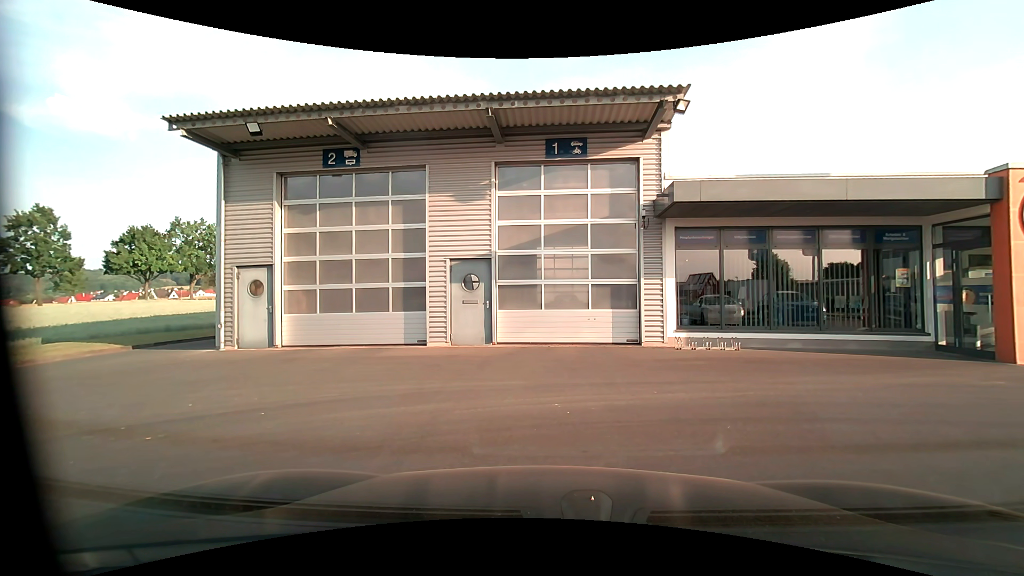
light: Day
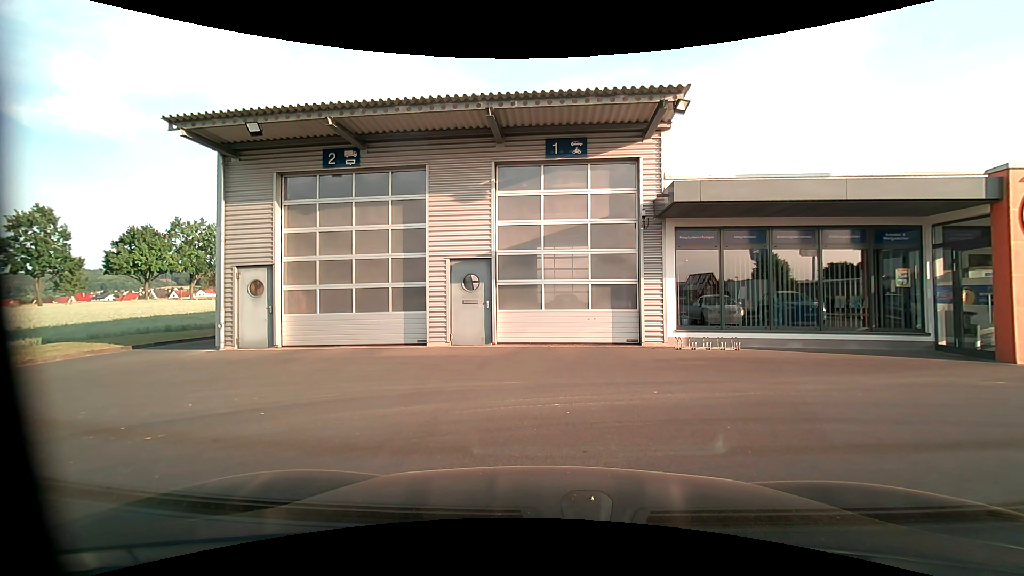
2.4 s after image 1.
(0.0, 0.0) m; 0°
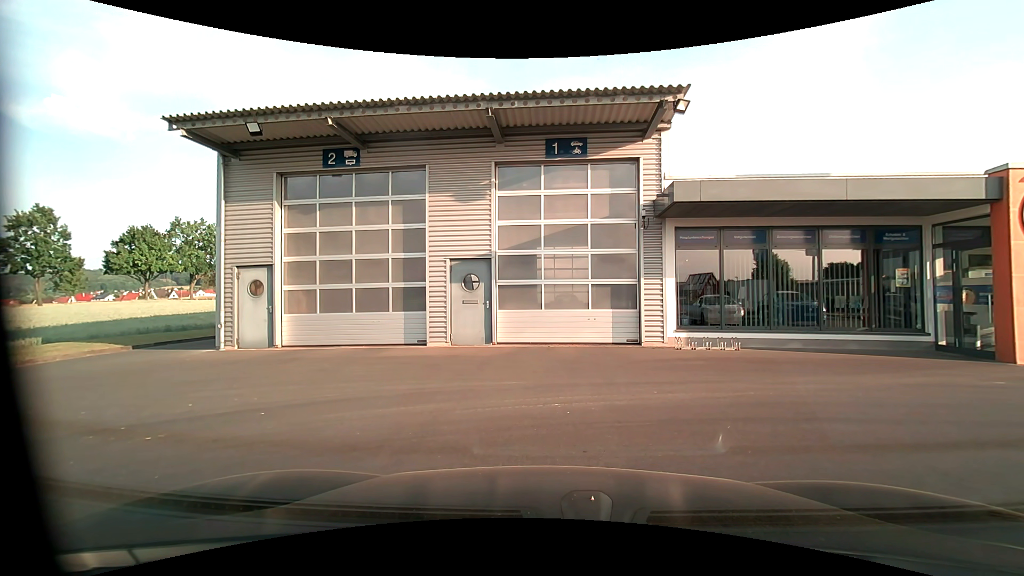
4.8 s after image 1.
(0.0, 0.0) m; 0°
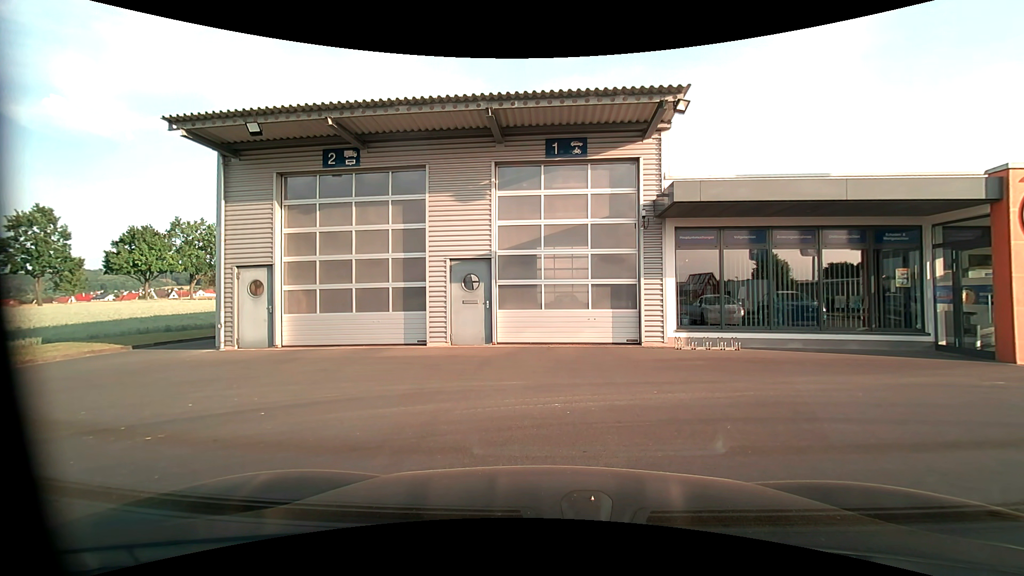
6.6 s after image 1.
(0.0, 0.0) m; 0°
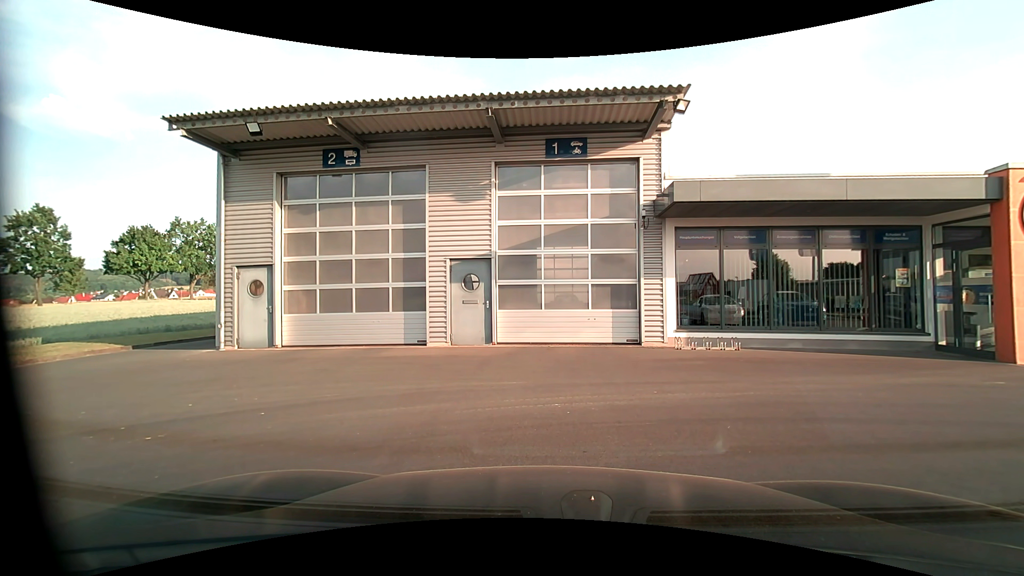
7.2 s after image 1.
(0.0, 0.0) m; 0°
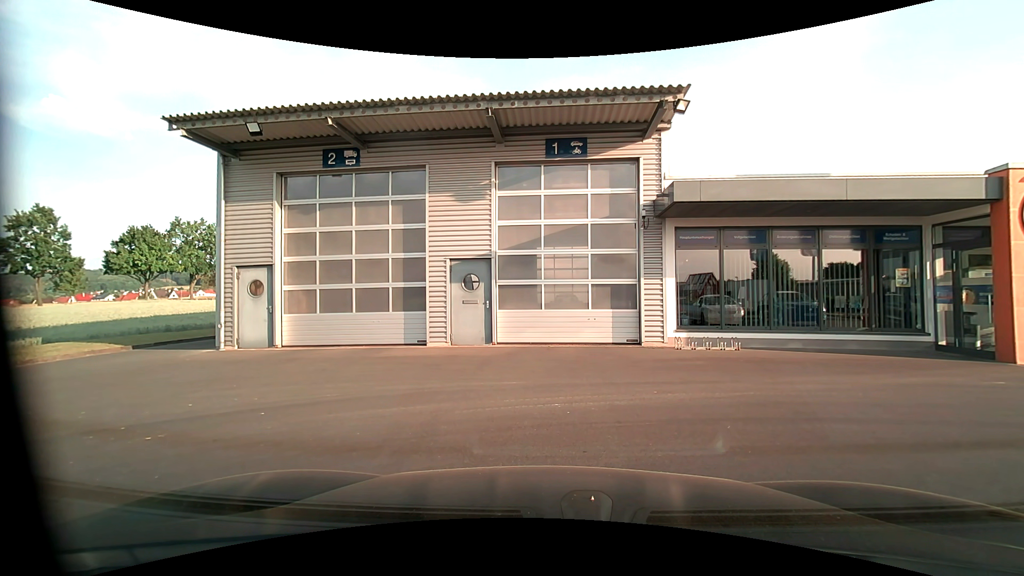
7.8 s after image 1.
(0.0, 0.0) m; 0°
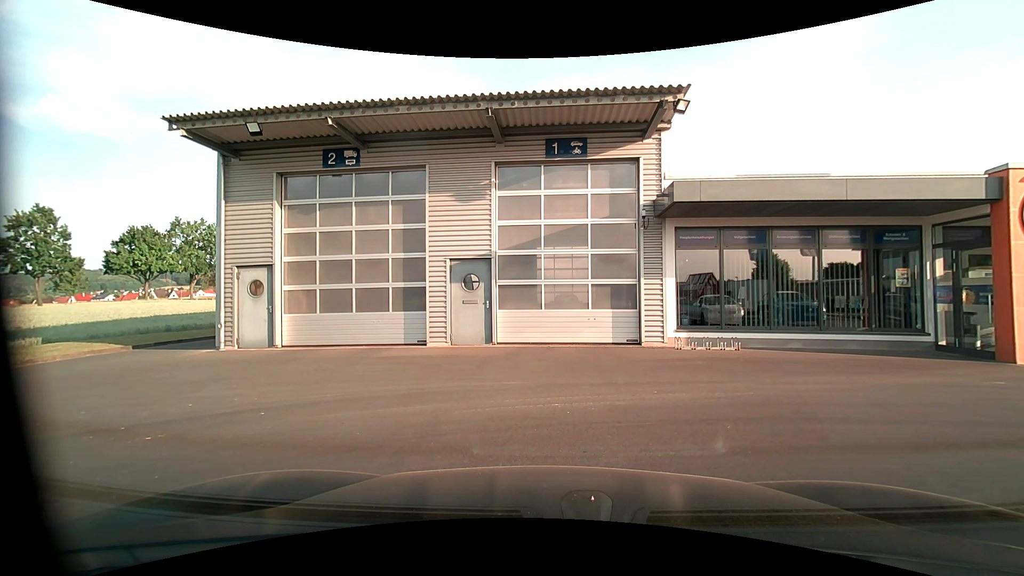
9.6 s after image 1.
(0.0, 0.0) m; 0°
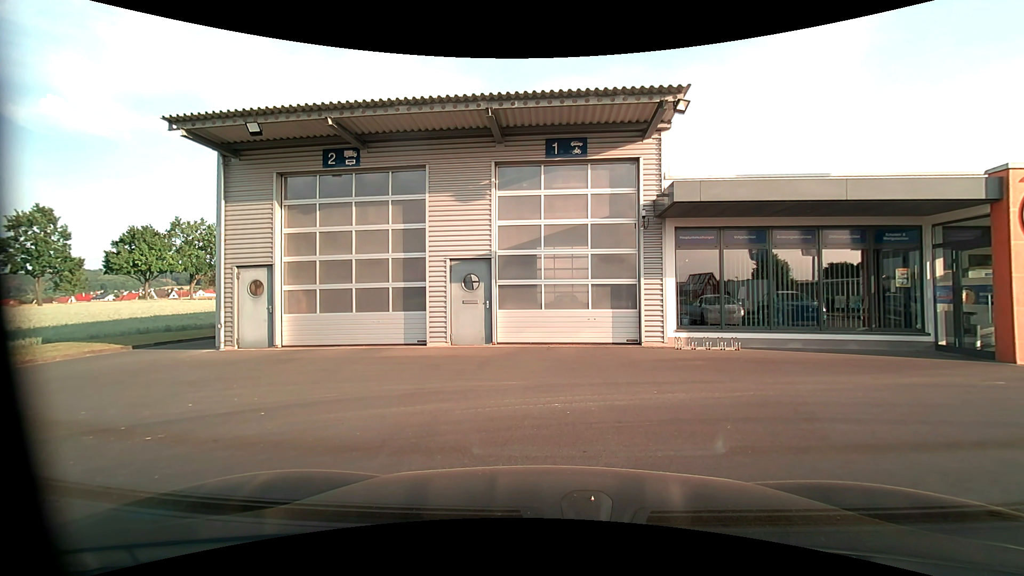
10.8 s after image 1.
(0.0, 0.0) m; 0°
